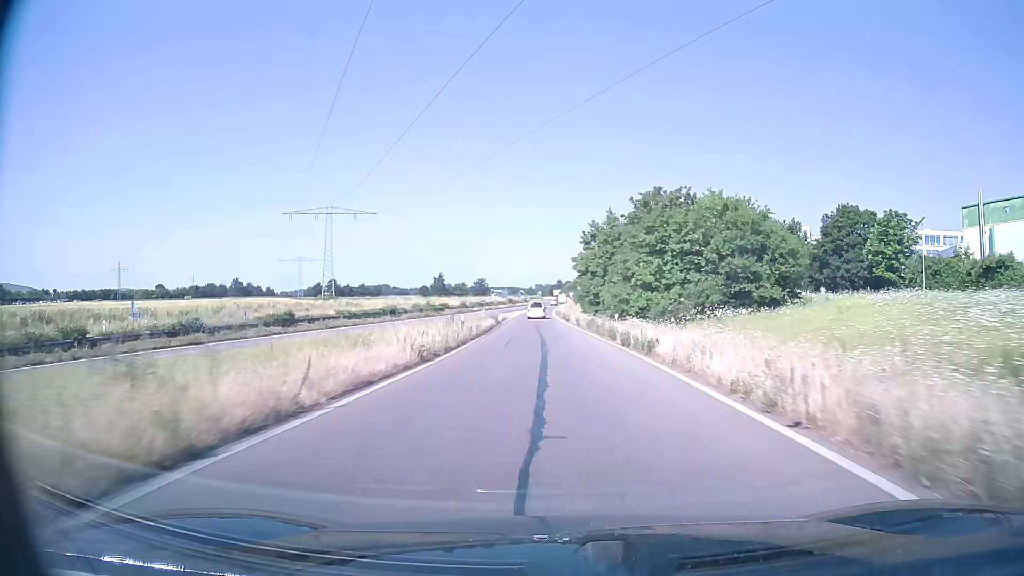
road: trunk_link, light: Day
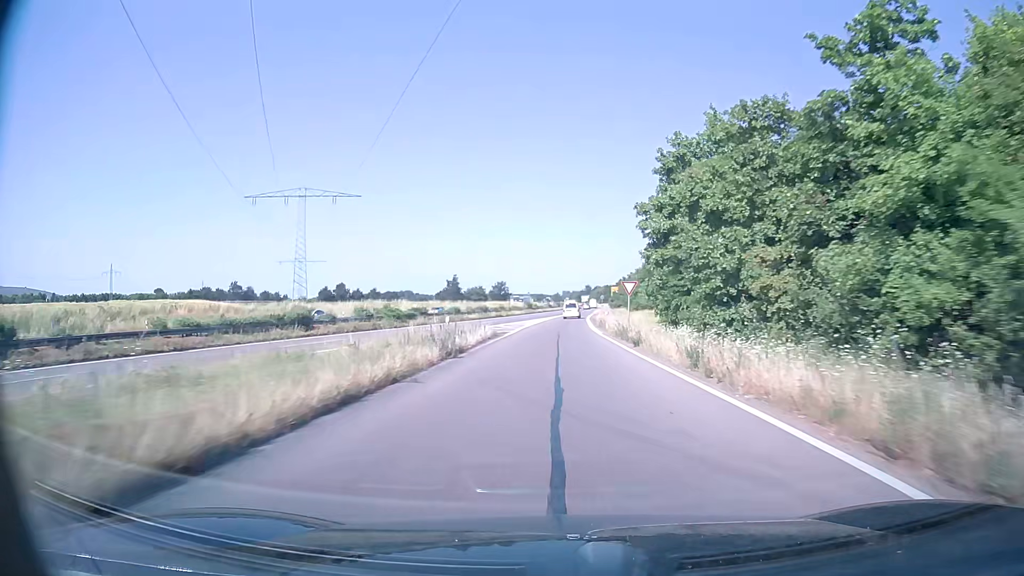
(-0.9, +34.4) m; -2°
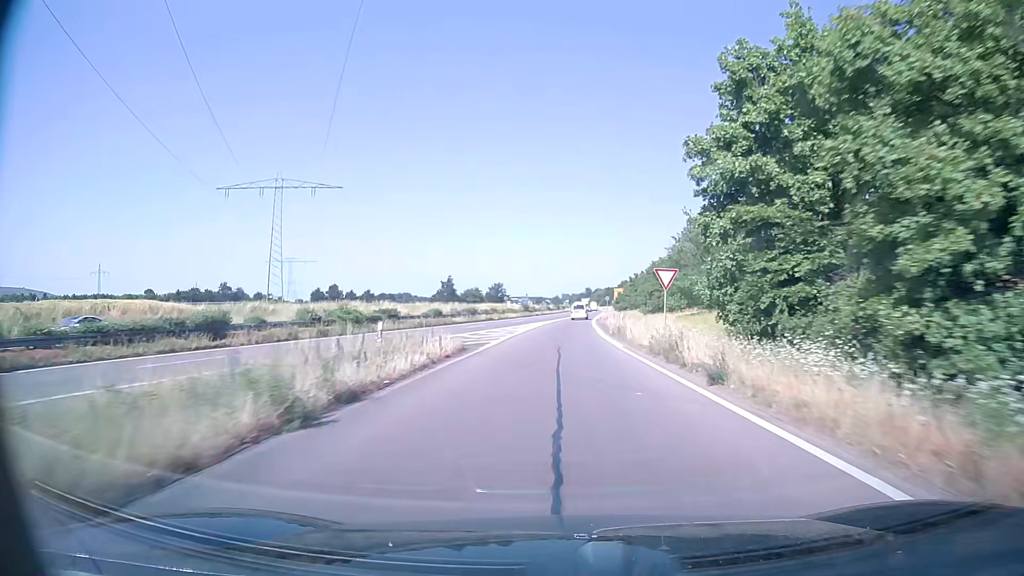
(0.0, +11.7) m; 0°
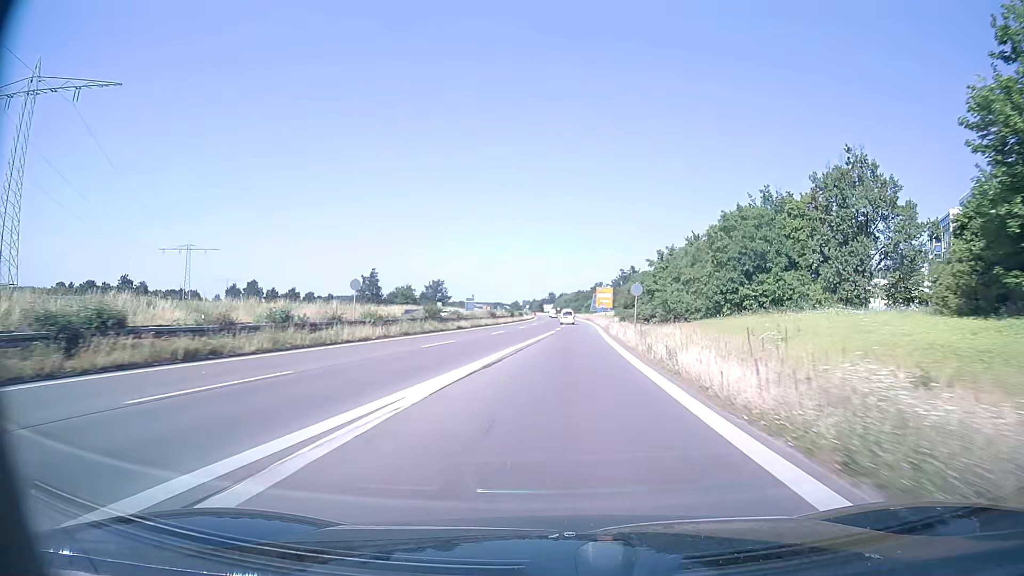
(+1.2, +61.4) m; +3°
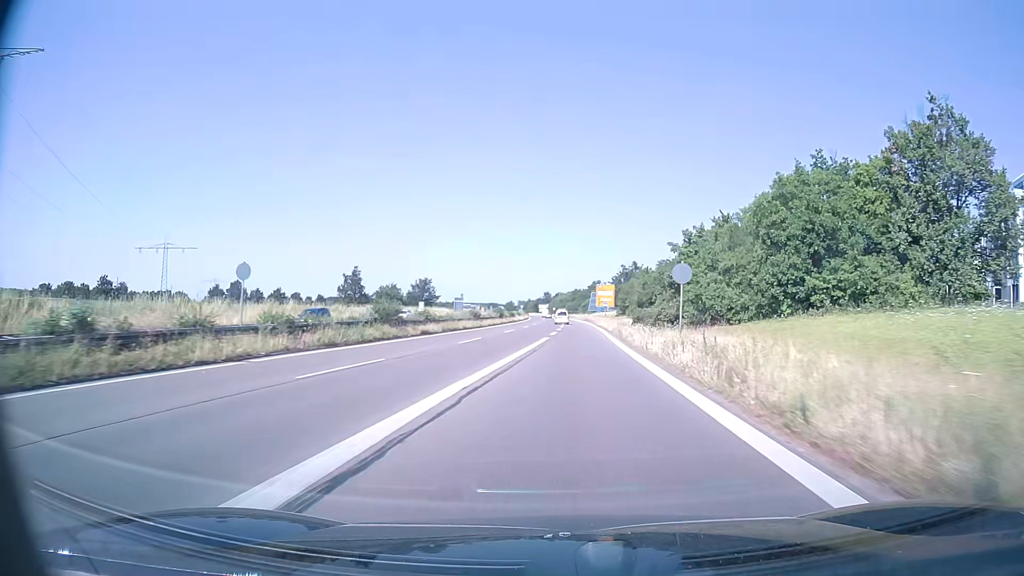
(+0.1, +13.0) m; 0°
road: trunk
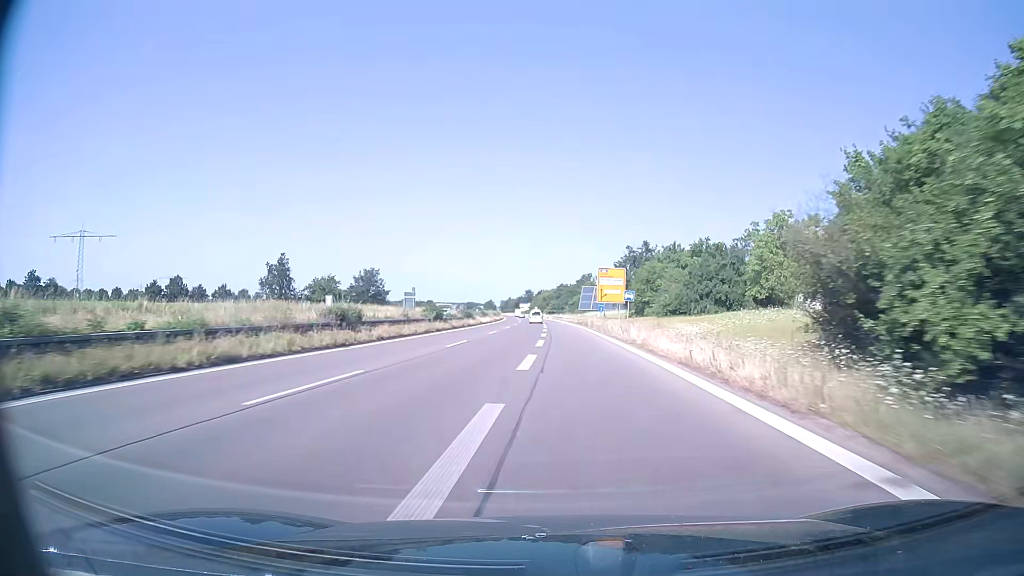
(+0.6, +40.3) m; +2°
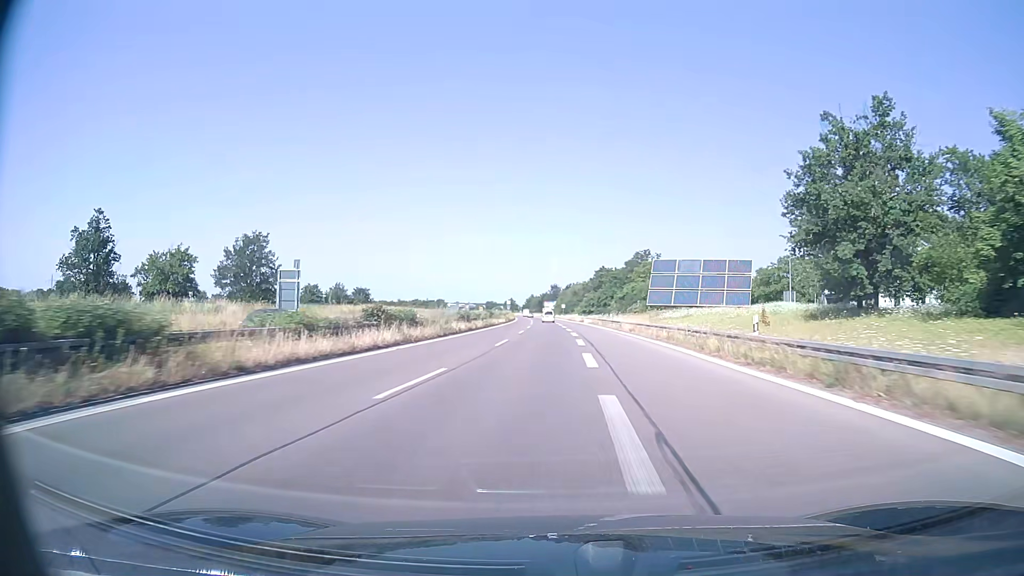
(-1.6, +70.9) m; -2°
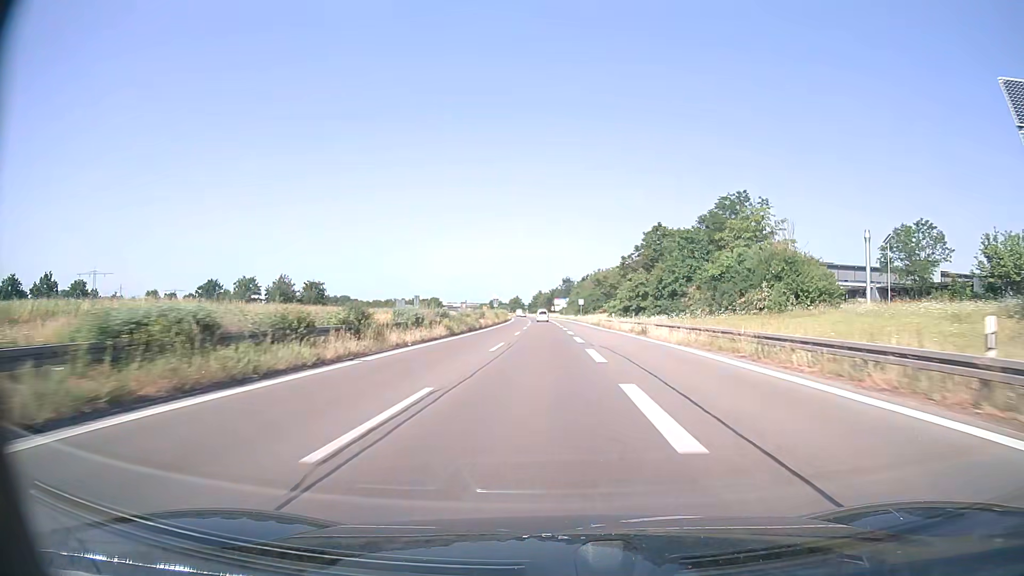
(-0.3, +58.7) m; -1°
(0, +10) (0, +20) (0, +30) (0, +40) (-1, +50) (-1, +60) (-1, +70) (-1, +80) (-2, +90) (-2, +100) m
